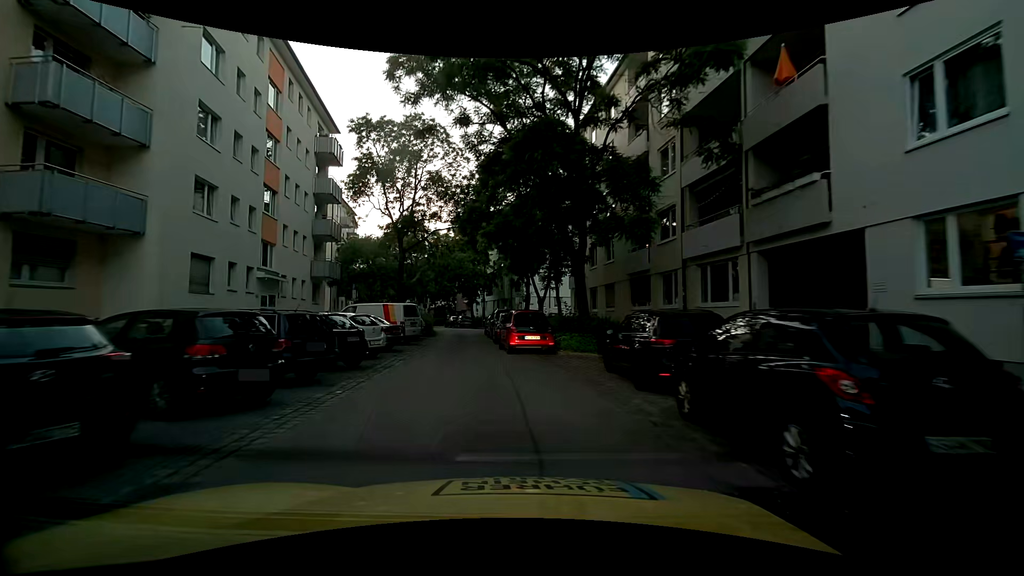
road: residential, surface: asphalt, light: Sunrise
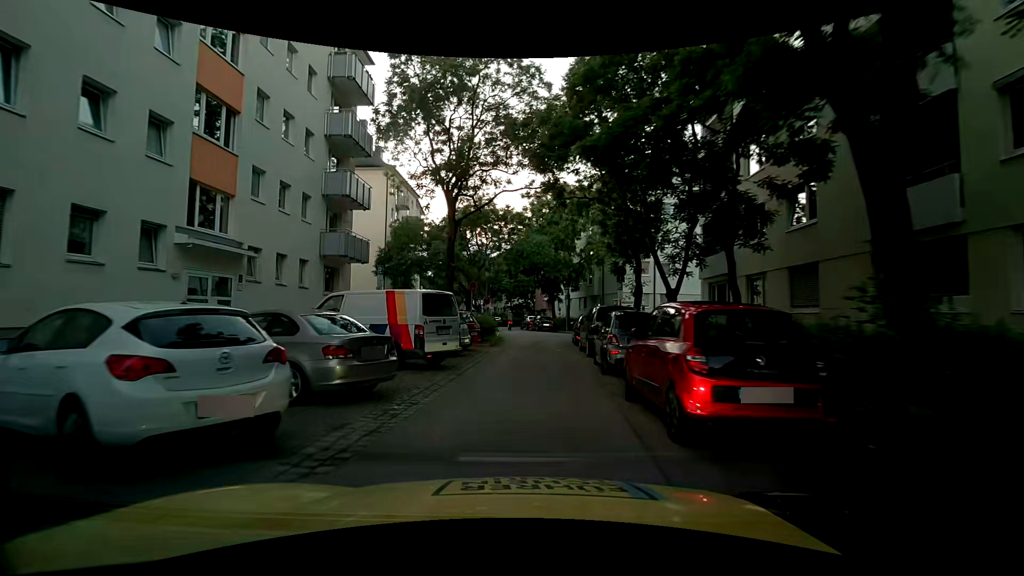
(-0.9, +11.7) m; -8°
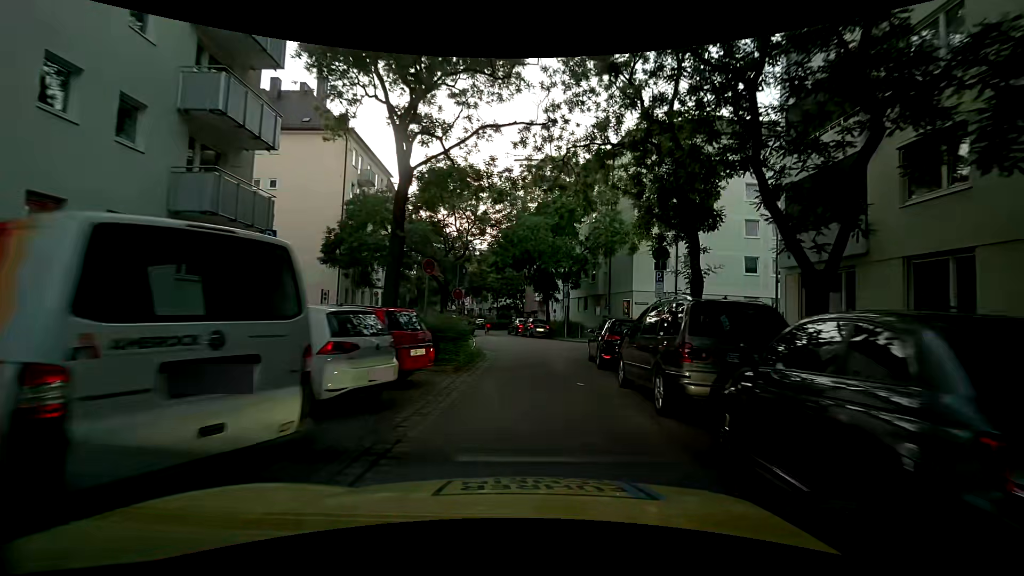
(0.0, +9.2) m; +2°
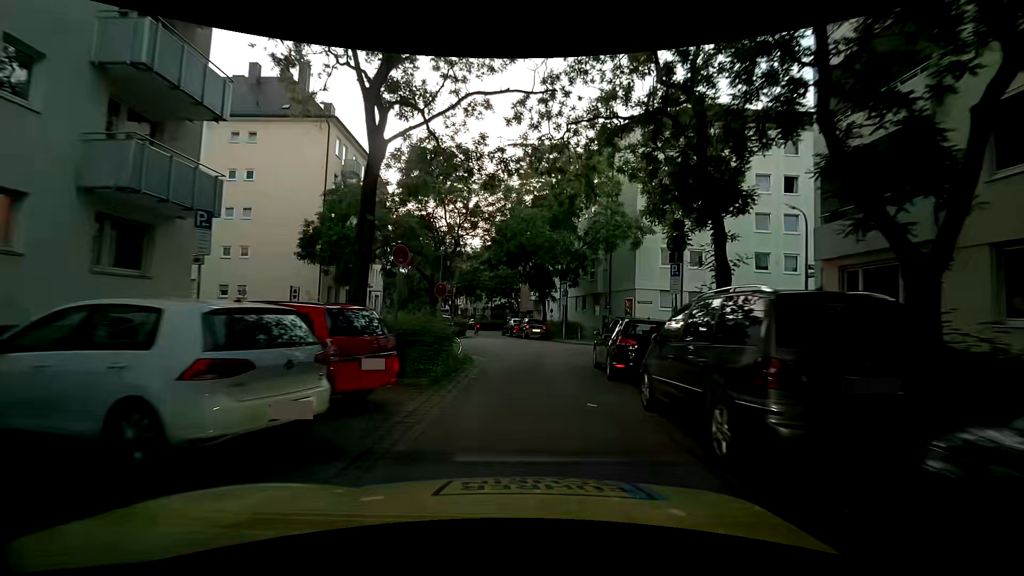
(-0.1, +2.5) m; -1°
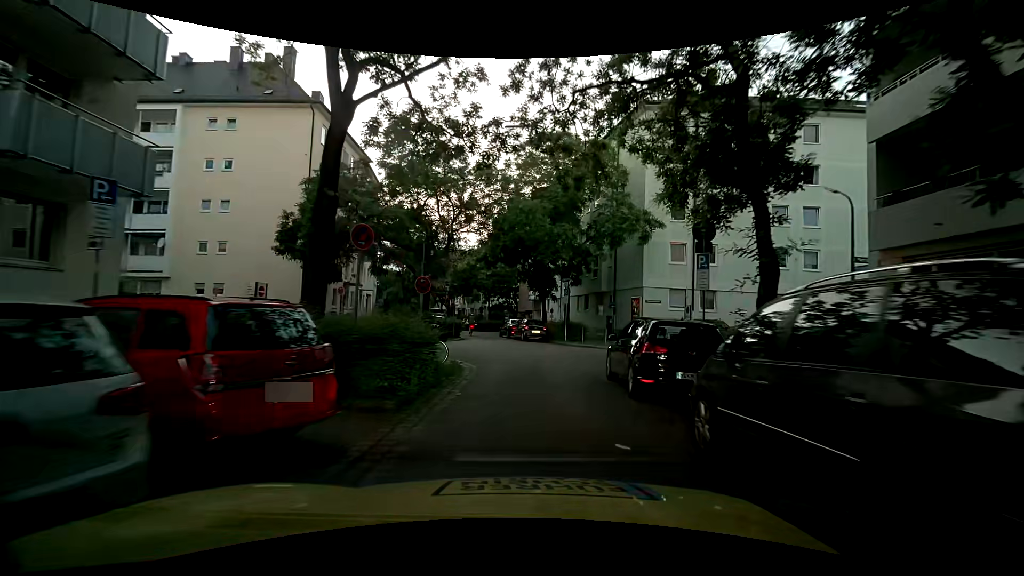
(0.0, +2.5) m; 0°
